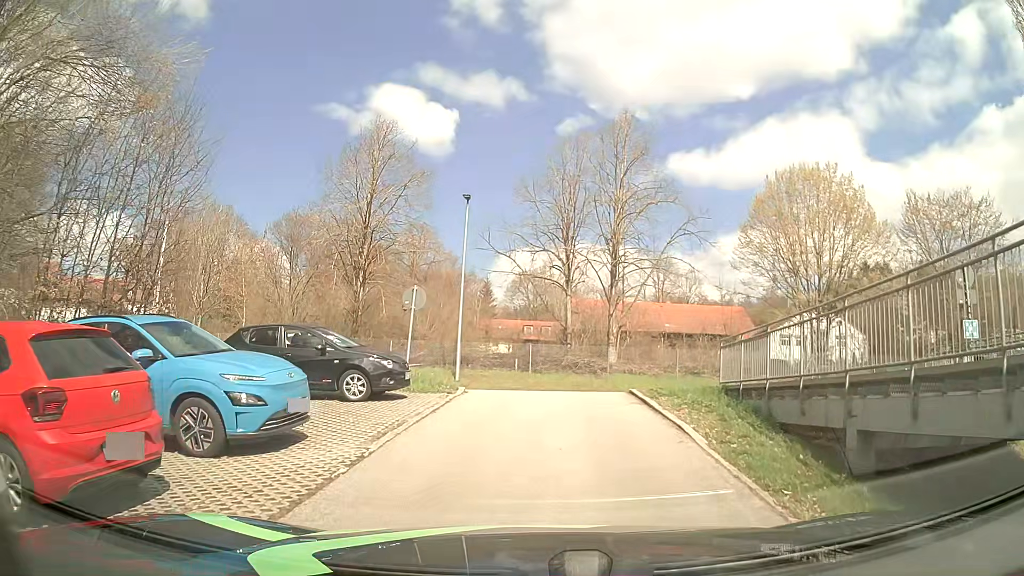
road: service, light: Day
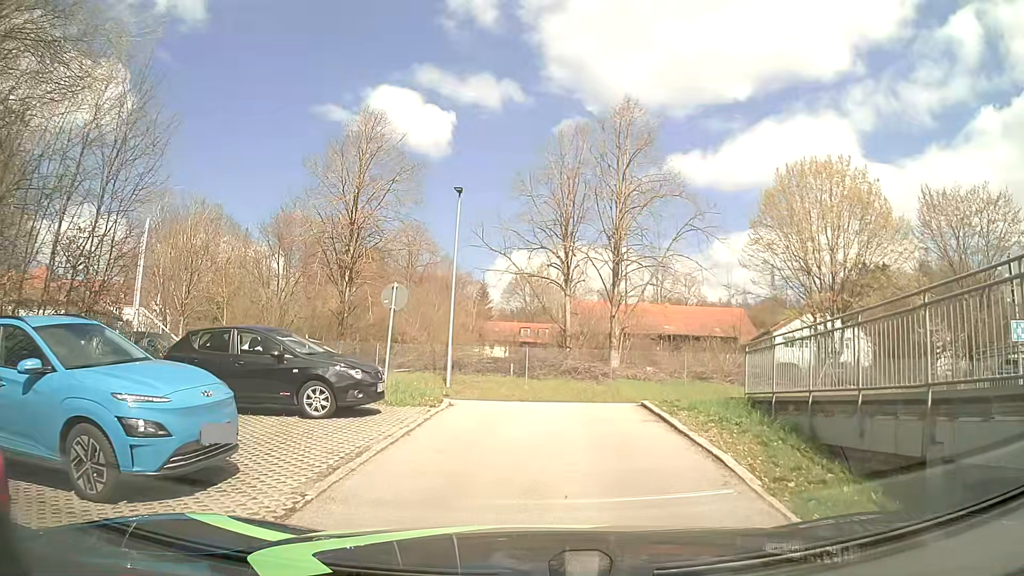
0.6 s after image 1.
(0.0, +2.0) m; 0°
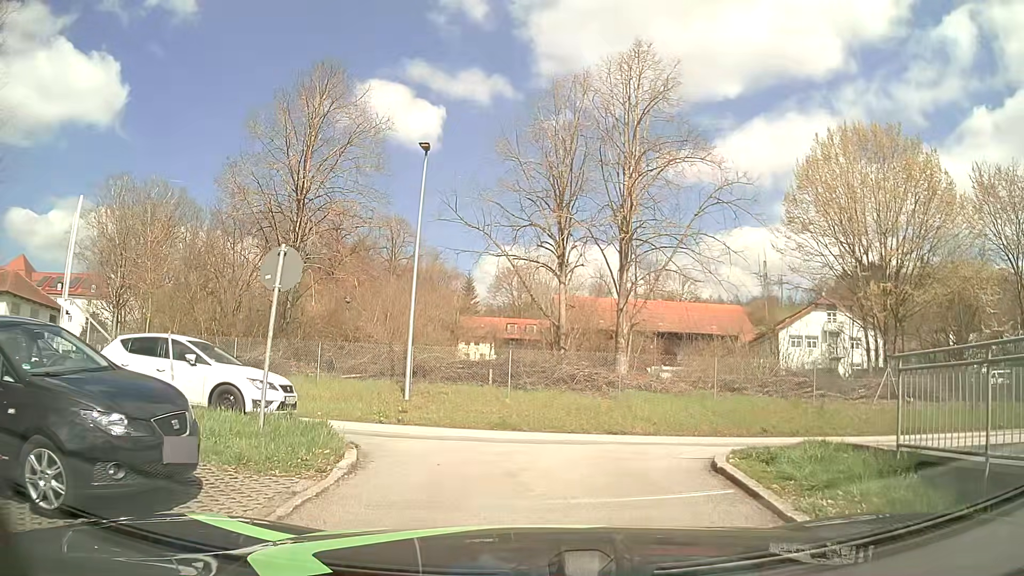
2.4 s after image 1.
(0.0, +6.1) m; +1°
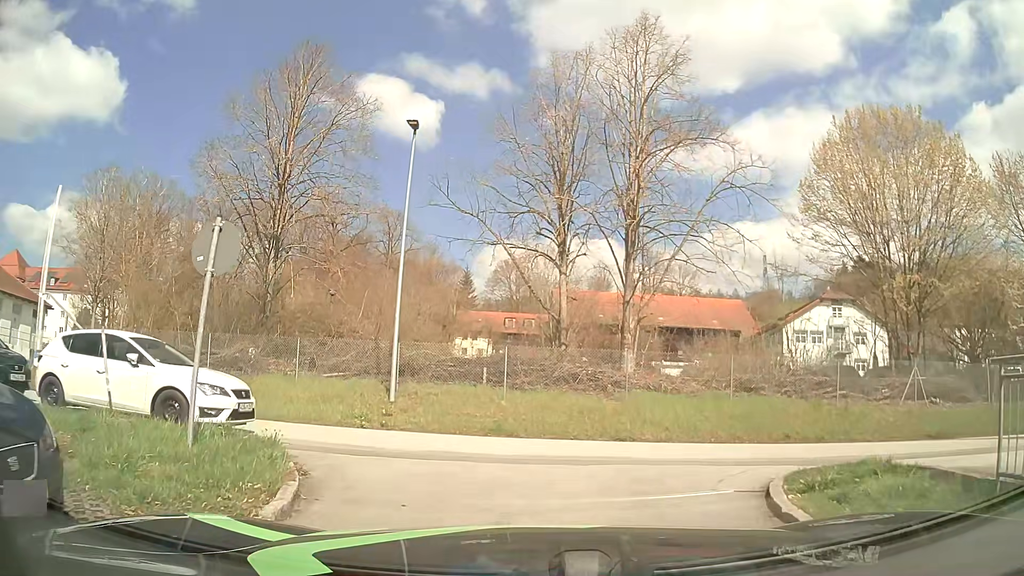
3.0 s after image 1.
(0.0, +1.8) m; +1°
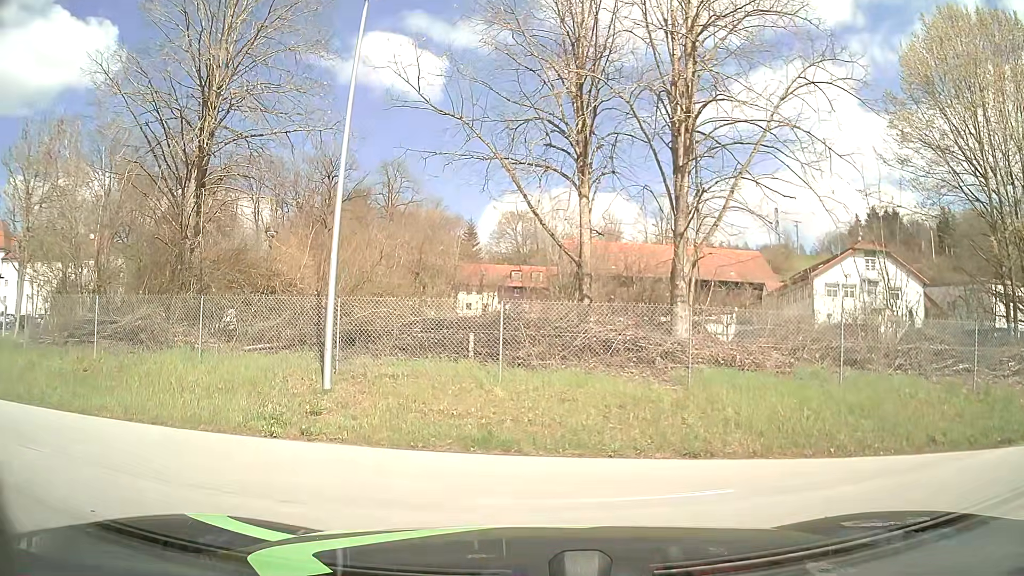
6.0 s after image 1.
(0.0, +6.3) m; +2°
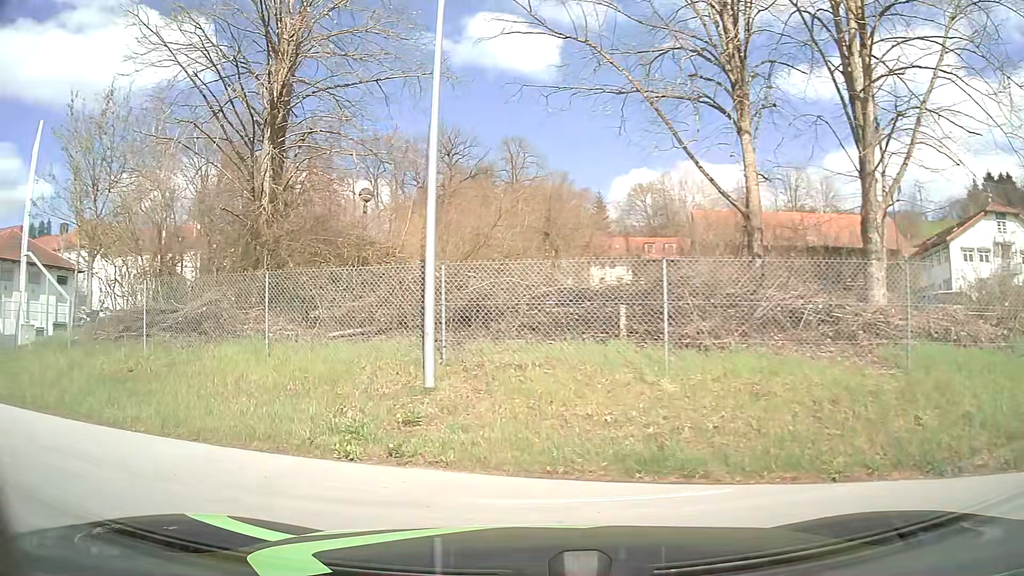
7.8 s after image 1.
(-0.2, +3.2) m; -9°
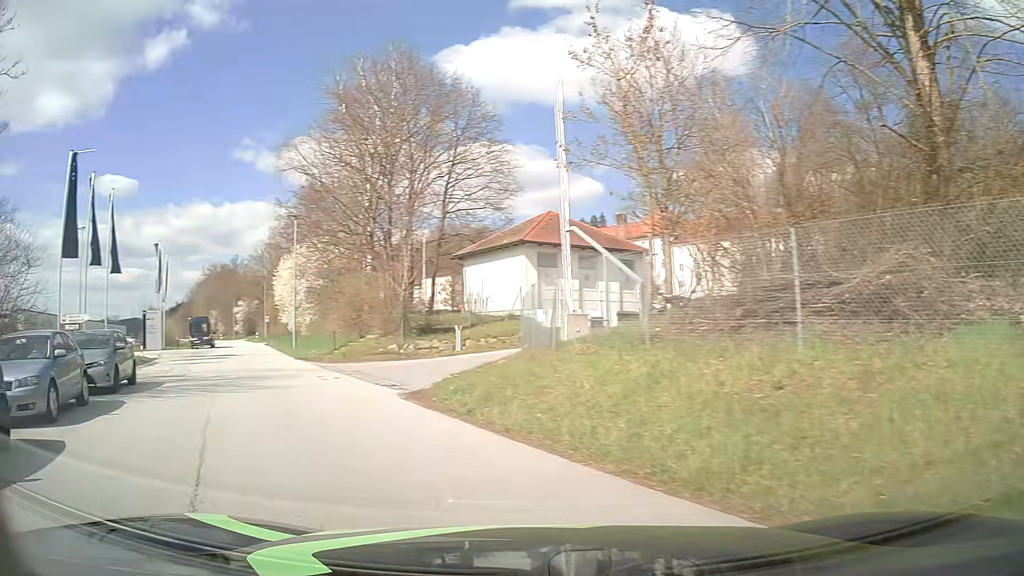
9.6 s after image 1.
(-2.8, +5.3) m; -52°
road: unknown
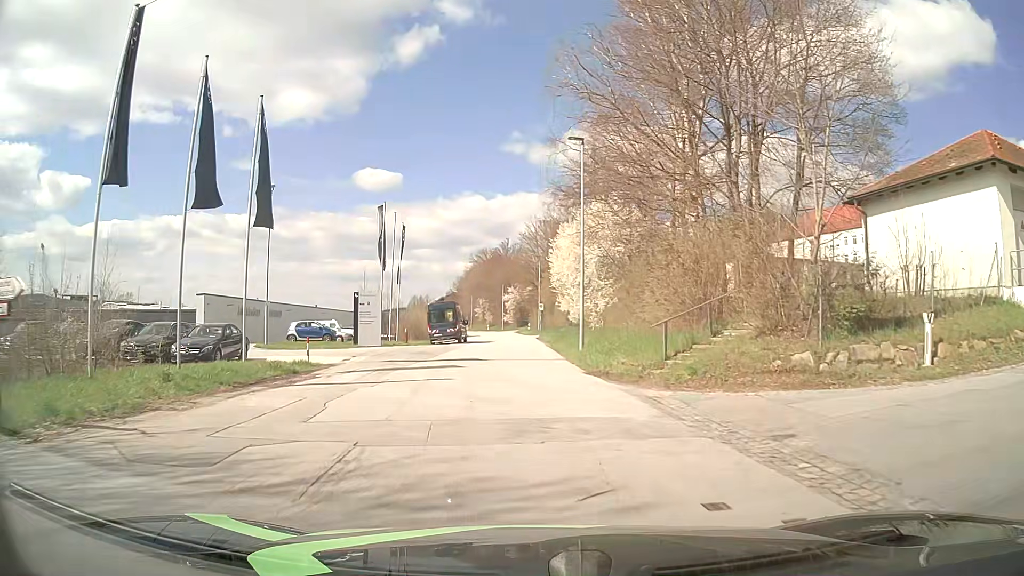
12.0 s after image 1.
(-5.6, +15.0) m; -26°
(0, +10) (-1, +20) (-1, +30) (-1, +40) (-2, +50) (-2, +60) (-3, +70) (-3, +80) (-4, +90) (-6, +100) m
